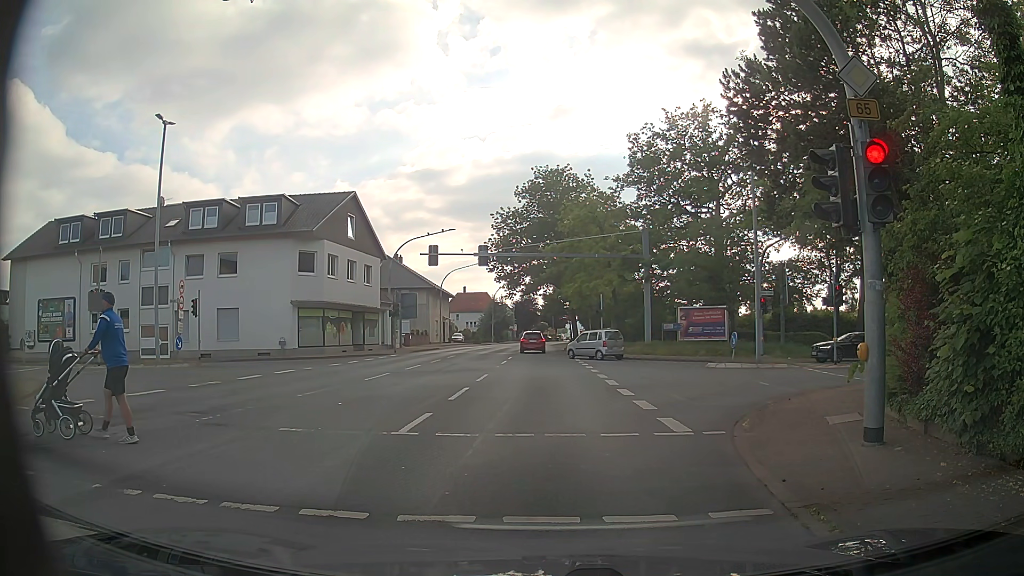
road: primary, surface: asphalt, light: Day
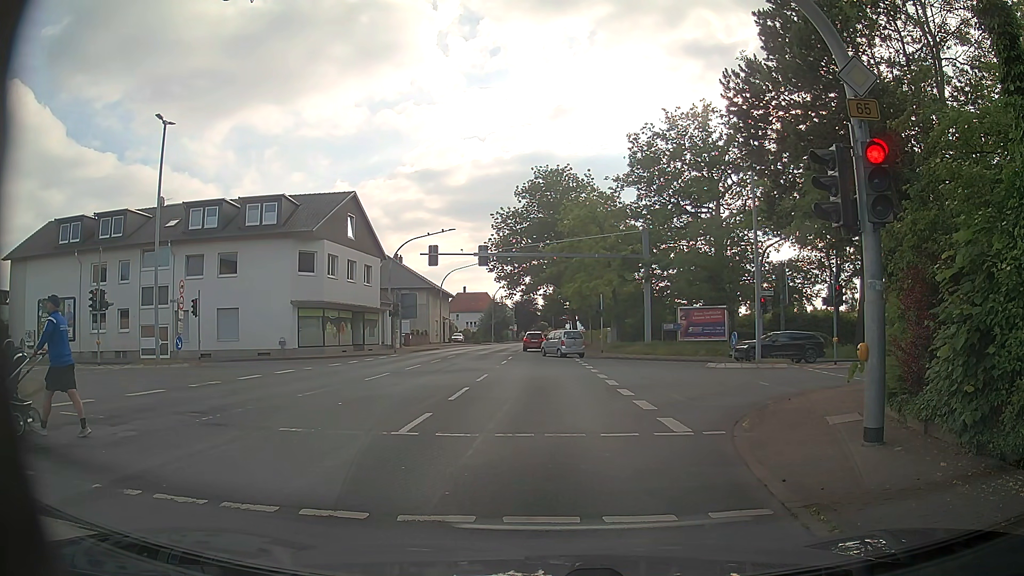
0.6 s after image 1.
(0.0, 0.0) m; 0°
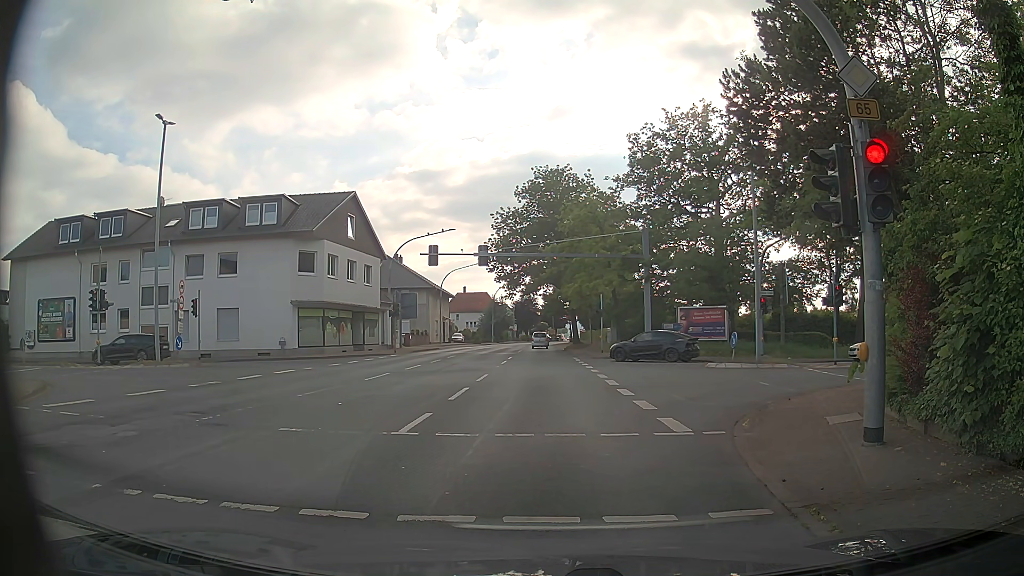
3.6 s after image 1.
(0.0, 0.0) m; 0°
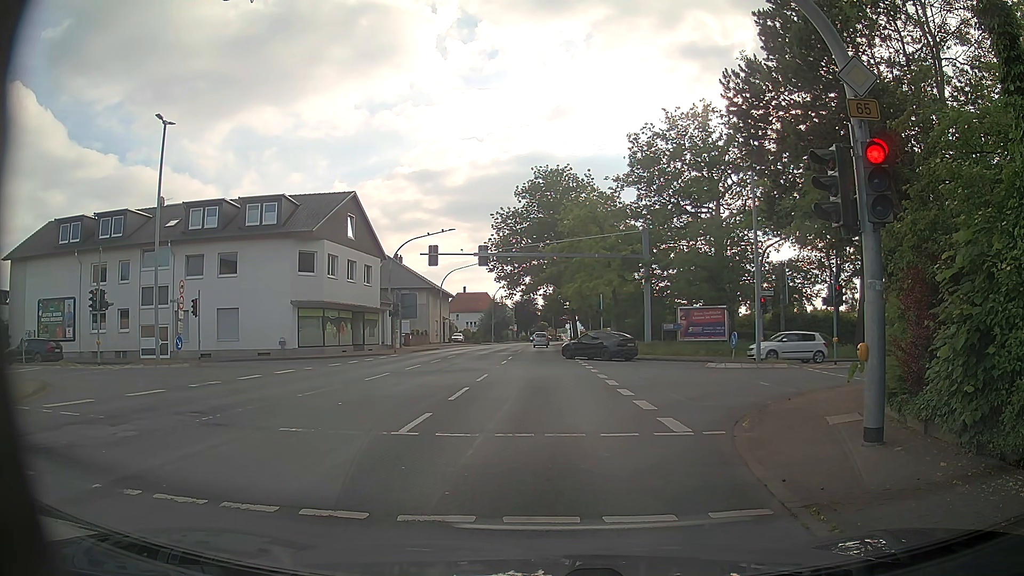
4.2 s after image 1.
(0.0, 0.0) m; 0°
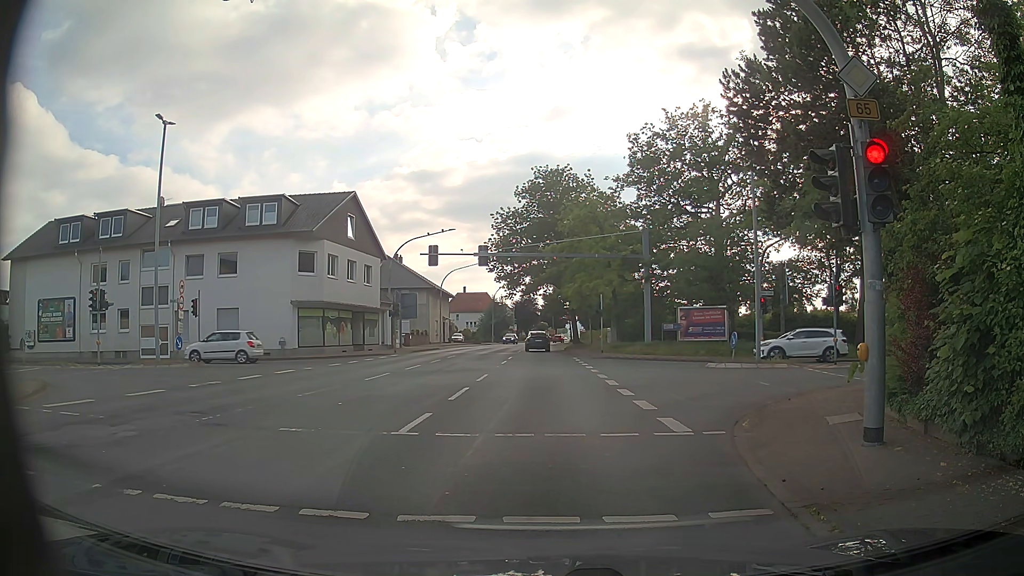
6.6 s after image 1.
(0.0, 0.0) m; 0°
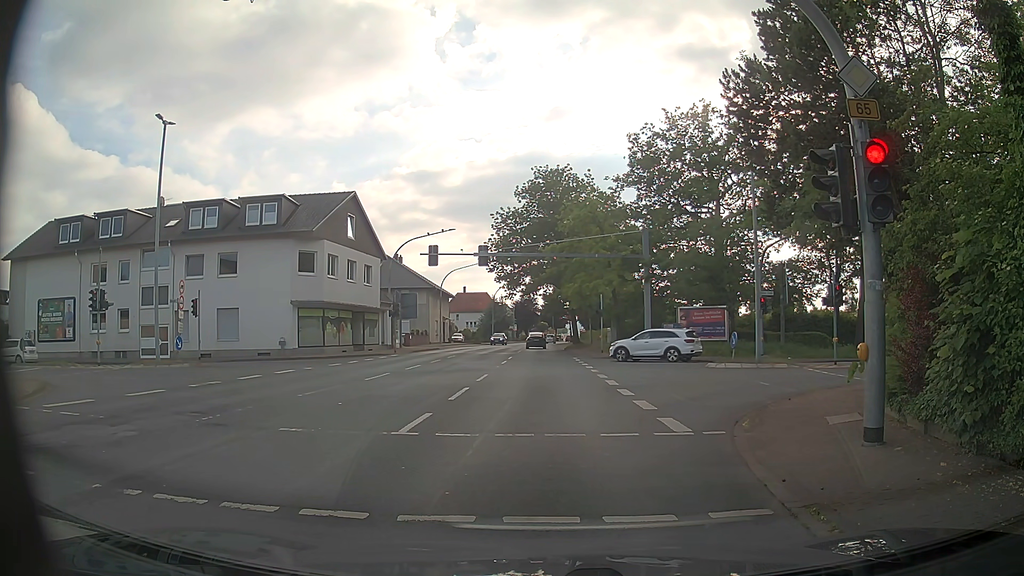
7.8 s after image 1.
(0.0, 0.0) m; 0°
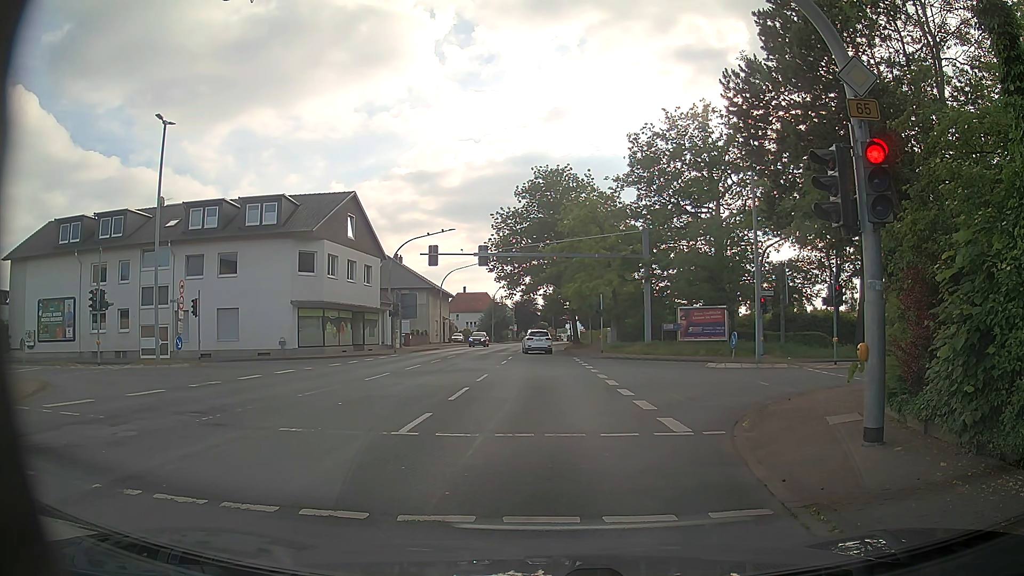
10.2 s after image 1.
(0.0, 0.0) m; 0°
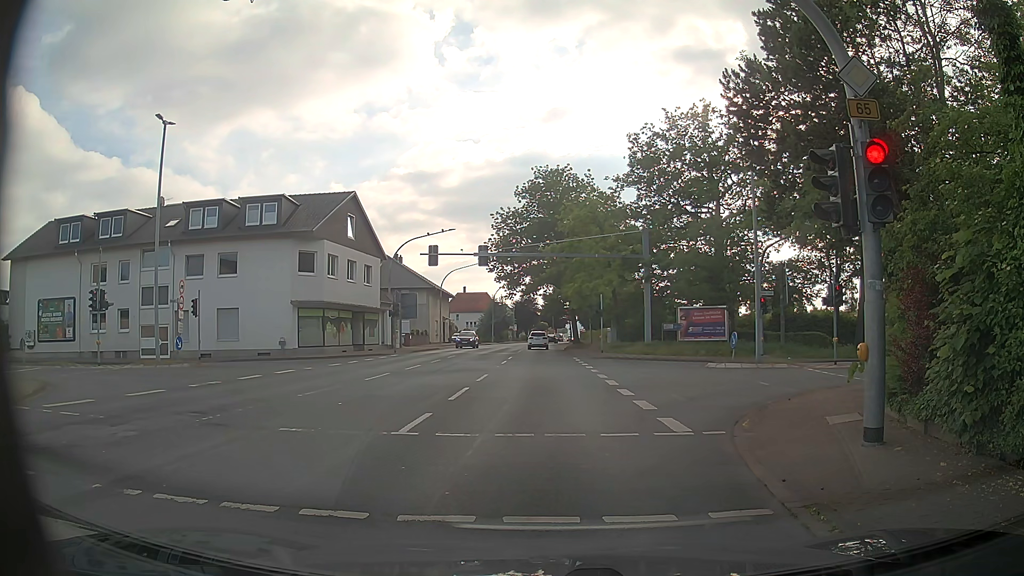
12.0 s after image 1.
(0.0, 0.0) m; 0°
(-1, +10) (-1, +20) (-2, +30) (-2, +40) (-3, +50) (-3, +60) (-4, +70) (-4, +80) (-5, +90) (-5, +100) m
